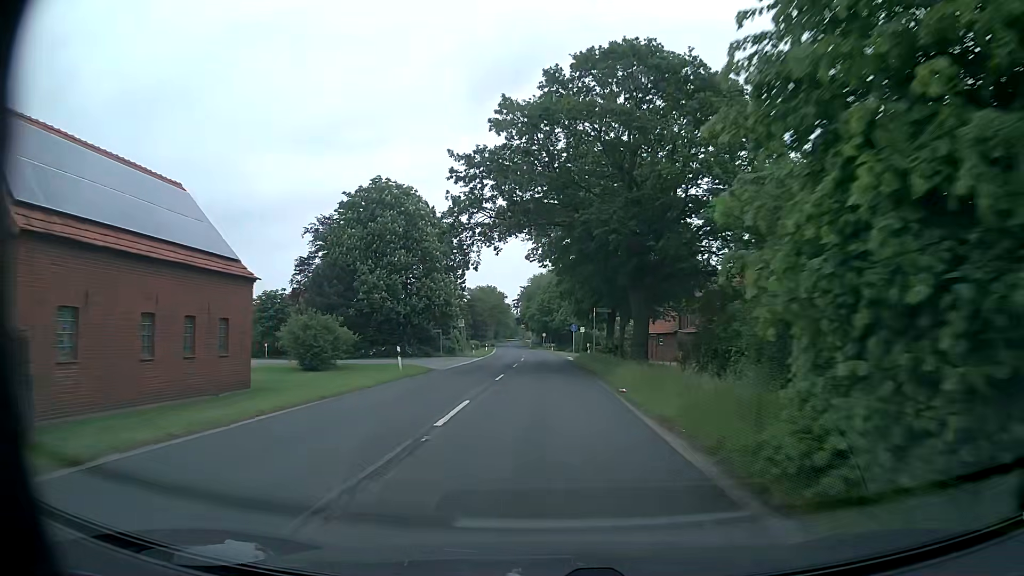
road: secondary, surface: asphalt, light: Day
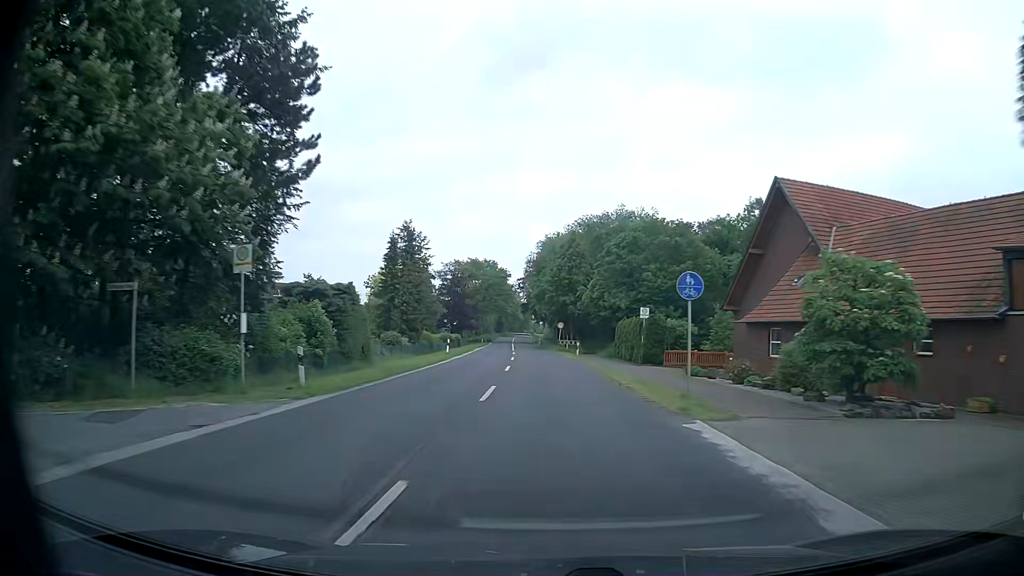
(-0.6, +44.8) m; -2°
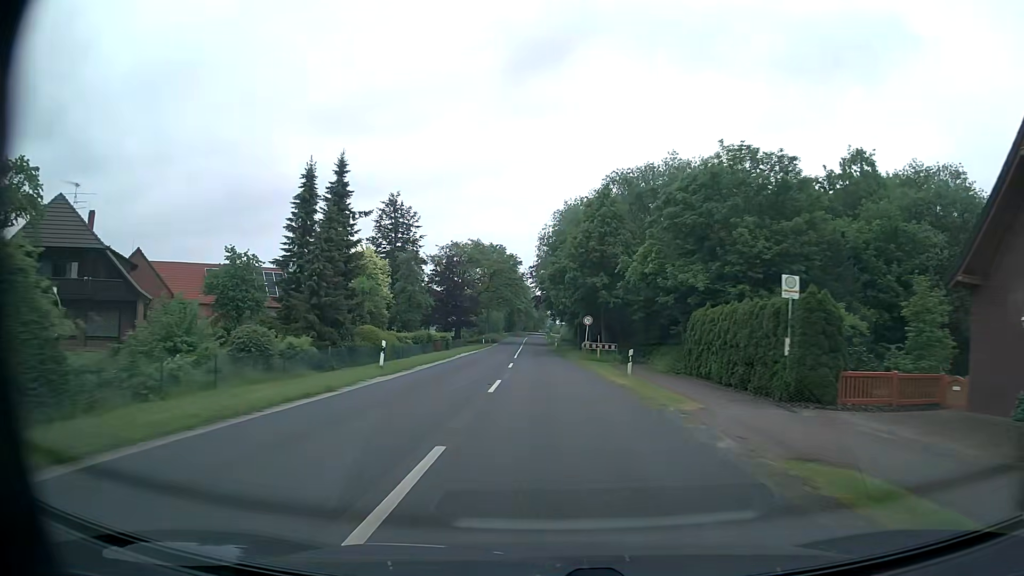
(-0.2, +22.1) m; -1°
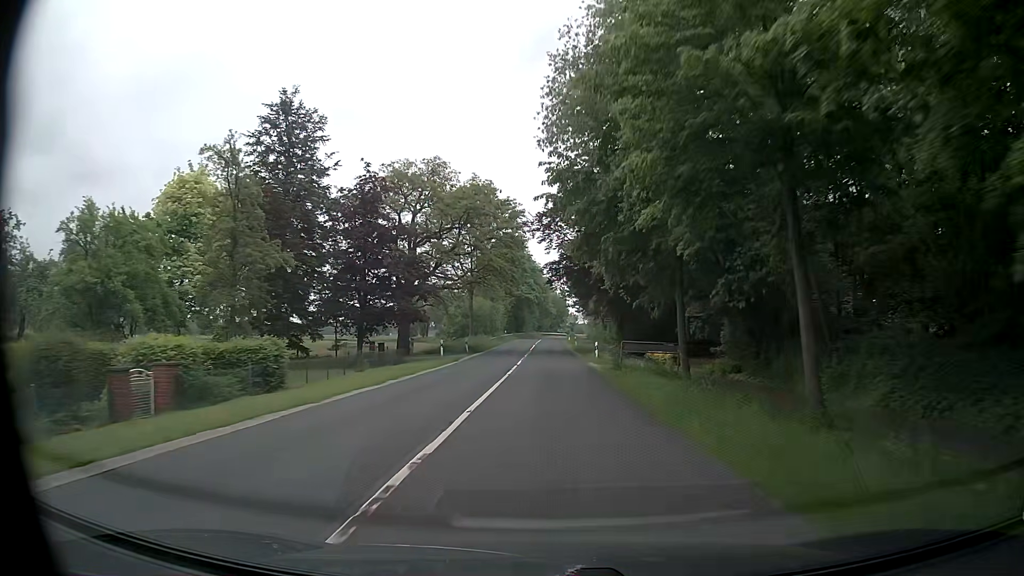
(-0.7, +44.6) m; -2°
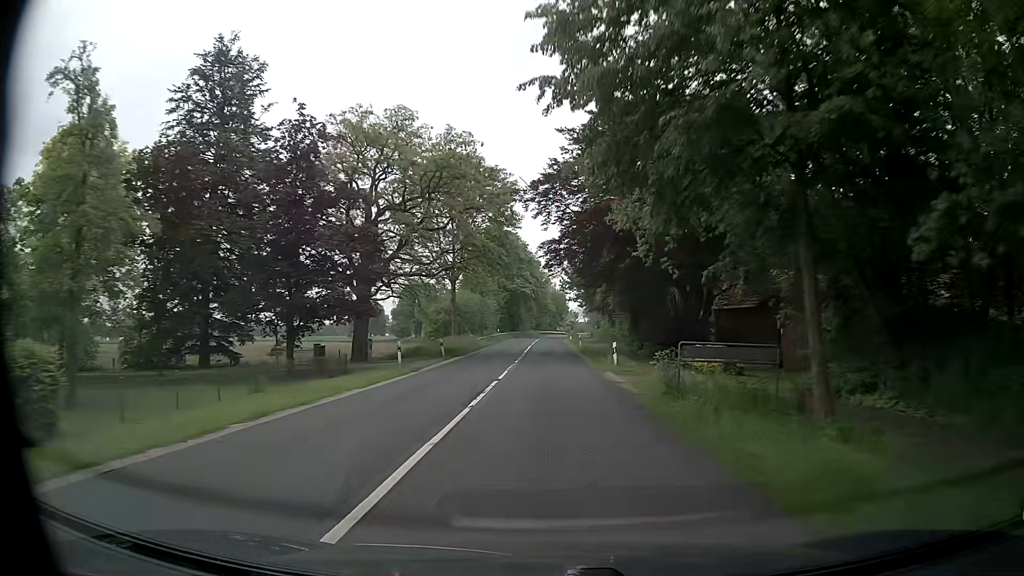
(0.0, +11.2) m; 0°
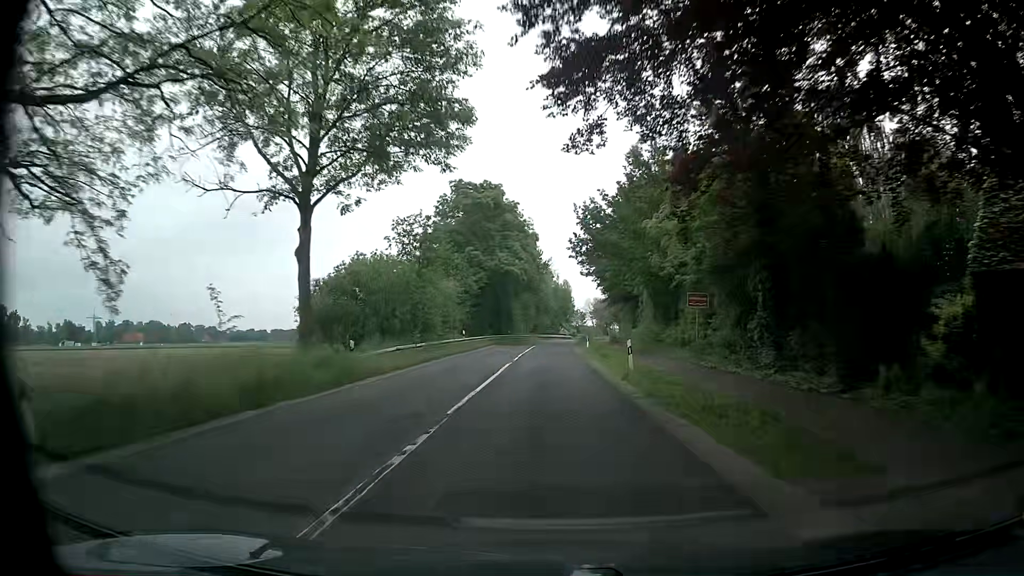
(+0.2, +33.7) m; +1°
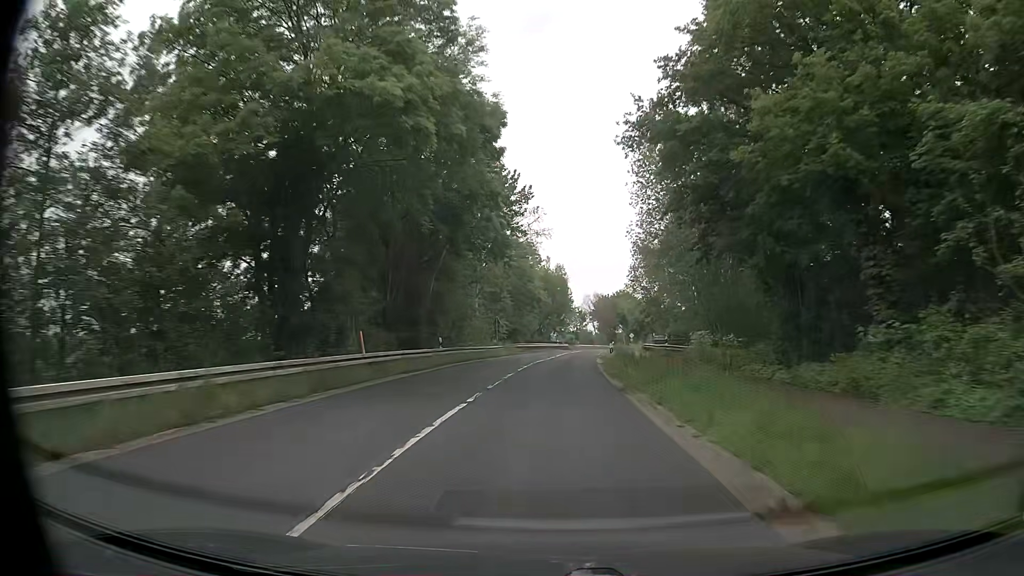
(0.0, +44.9) m; +1°
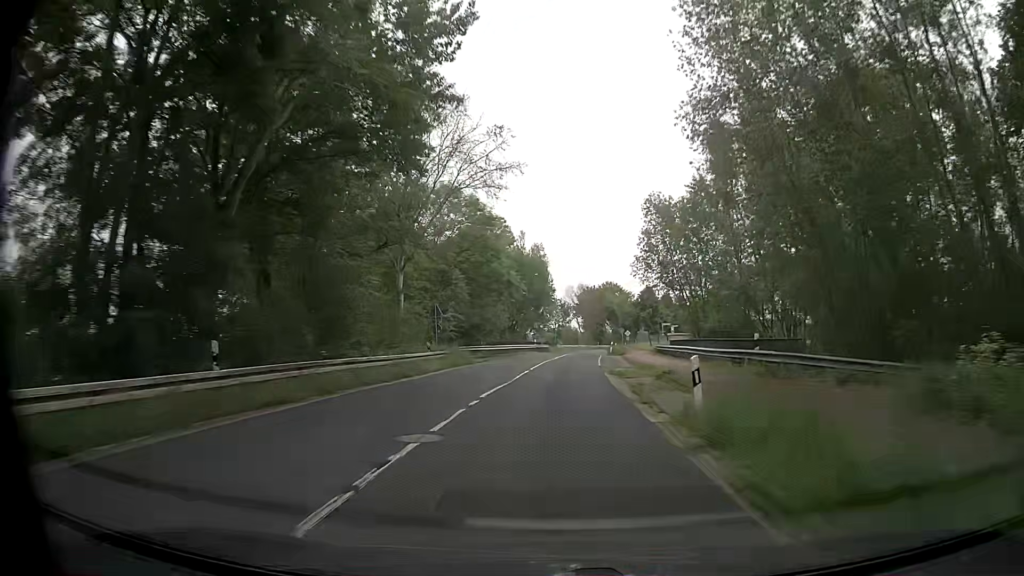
(0.0, +22.5) m; +1°
(0, +10) (0, +20) (0, +30) (+1, +40) (+2, +50) (+3, +60) (+4, +70) (+5, +80) (+6, +90) (+8, +99) m
